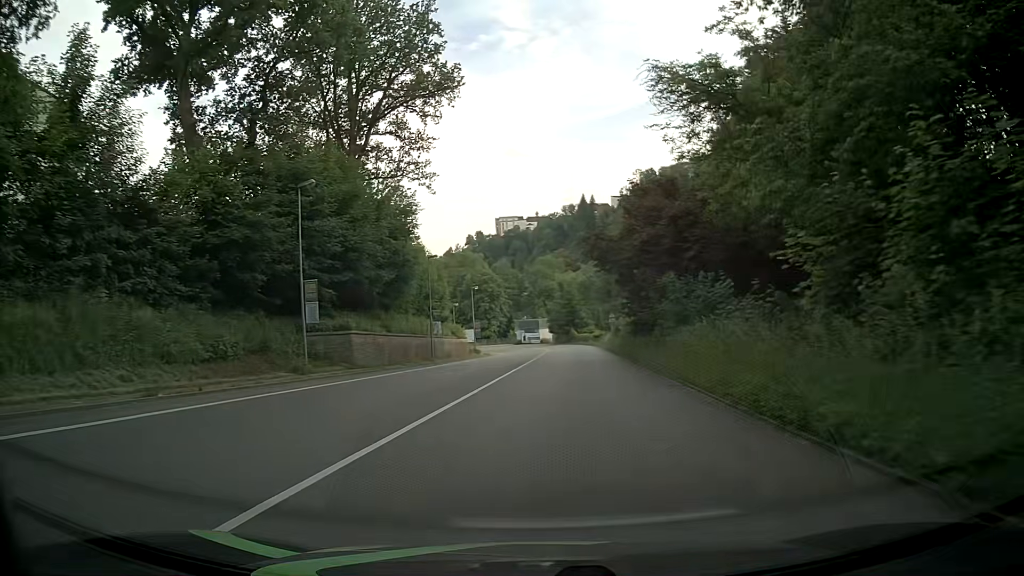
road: primary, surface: asphalt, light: Day
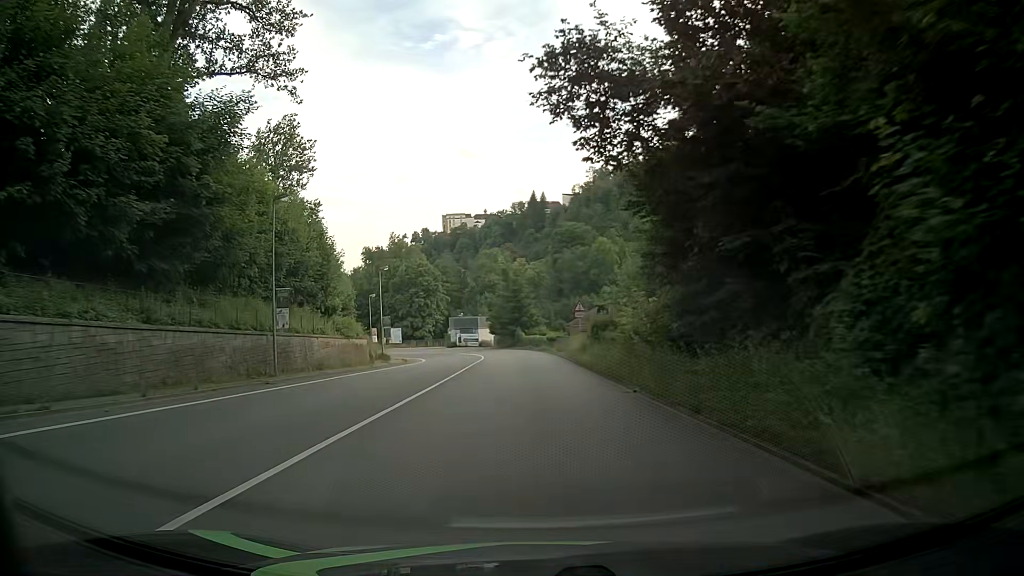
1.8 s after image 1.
(+1.4, +22.8) m; +4°
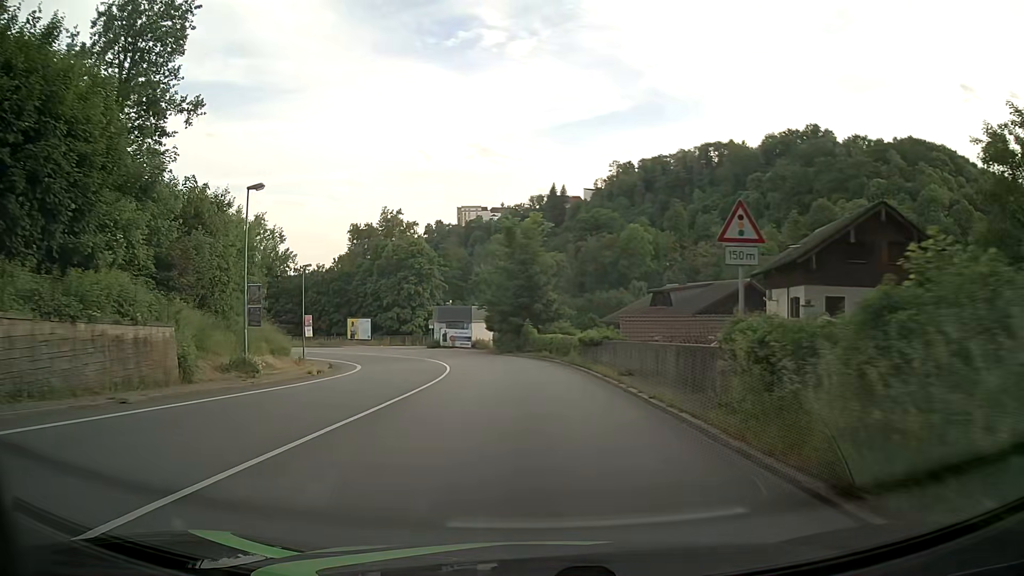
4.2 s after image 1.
(+0.3, +30.6) m; 0°
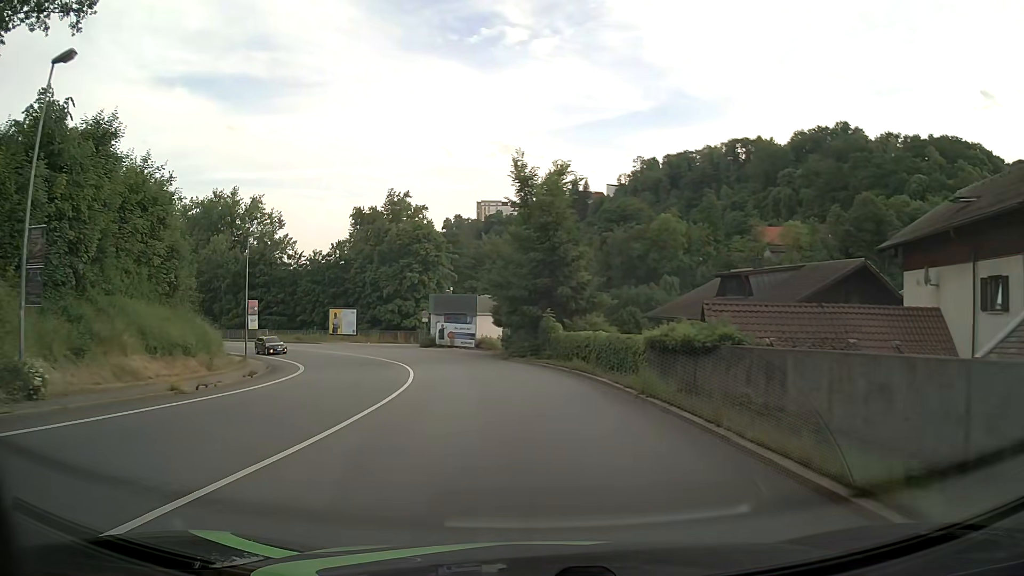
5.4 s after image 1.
(-0.3, +15.3) m; -2°
(0, +10) (-1, +20) (-3, +30) (-6, +39) (-10, +48) (-16, +56) (-23, +63) (-31, +69) (-40, +74) (-49, +78) m
